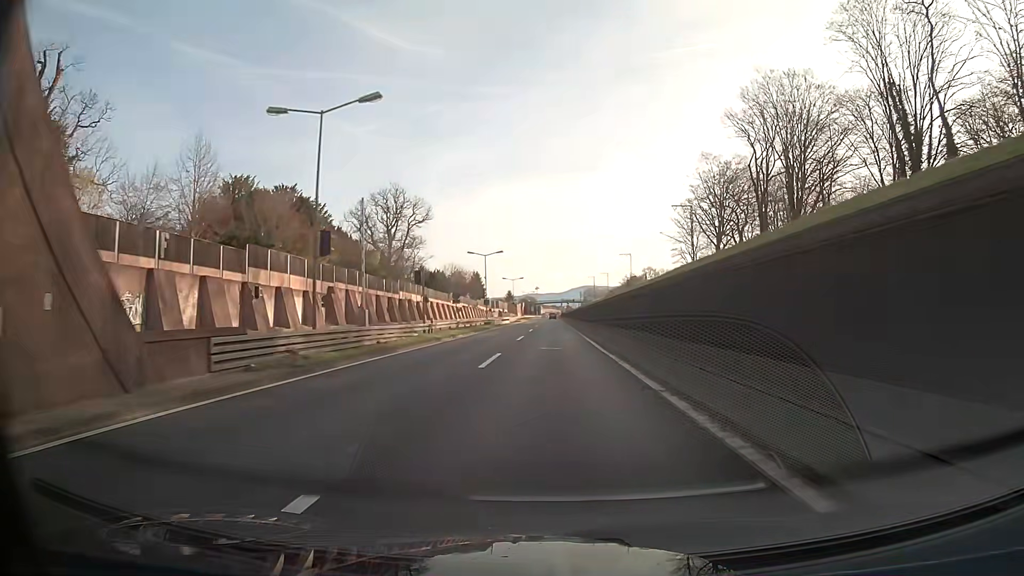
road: trunk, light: Day
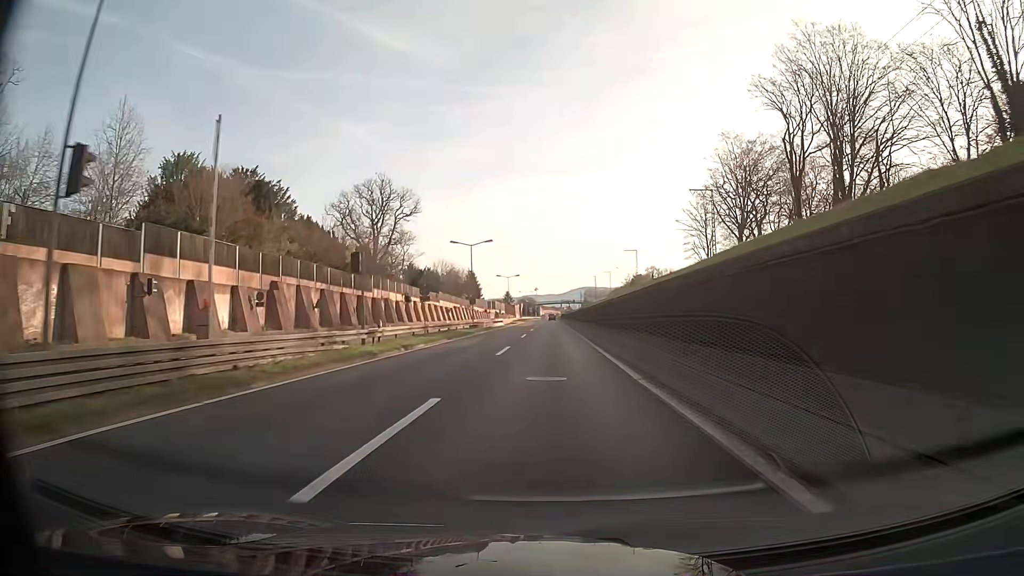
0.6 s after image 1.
(0.0, +12.1) m; 0°
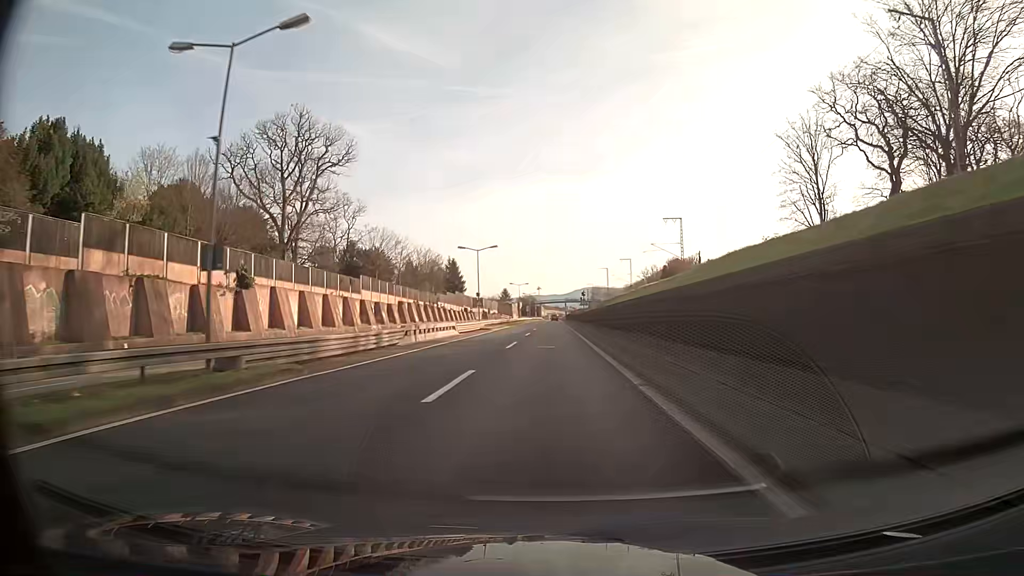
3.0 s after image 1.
(-0.1, +48.5) m; 0°
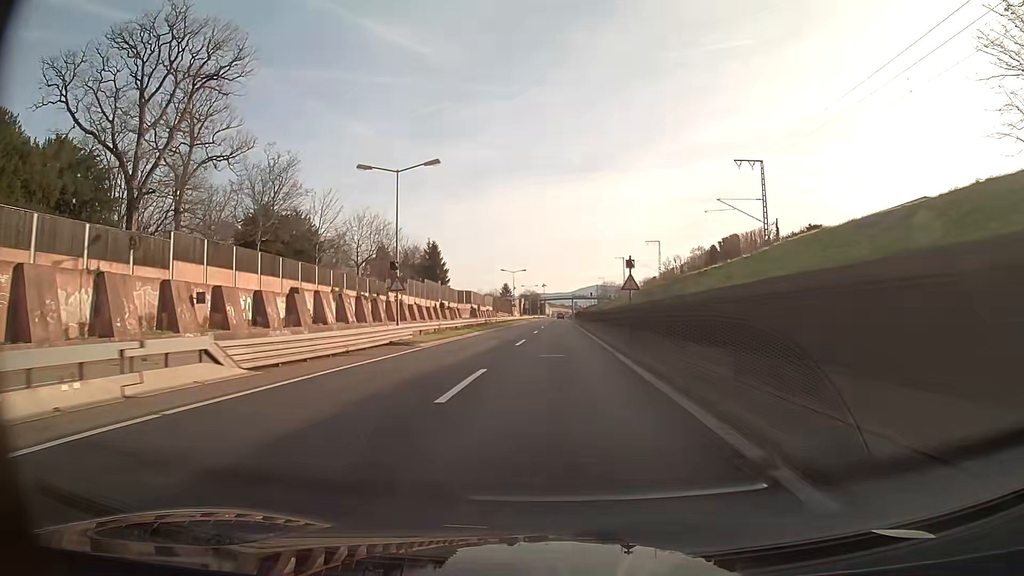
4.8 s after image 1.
(-0.1, +36.4) m; 0°
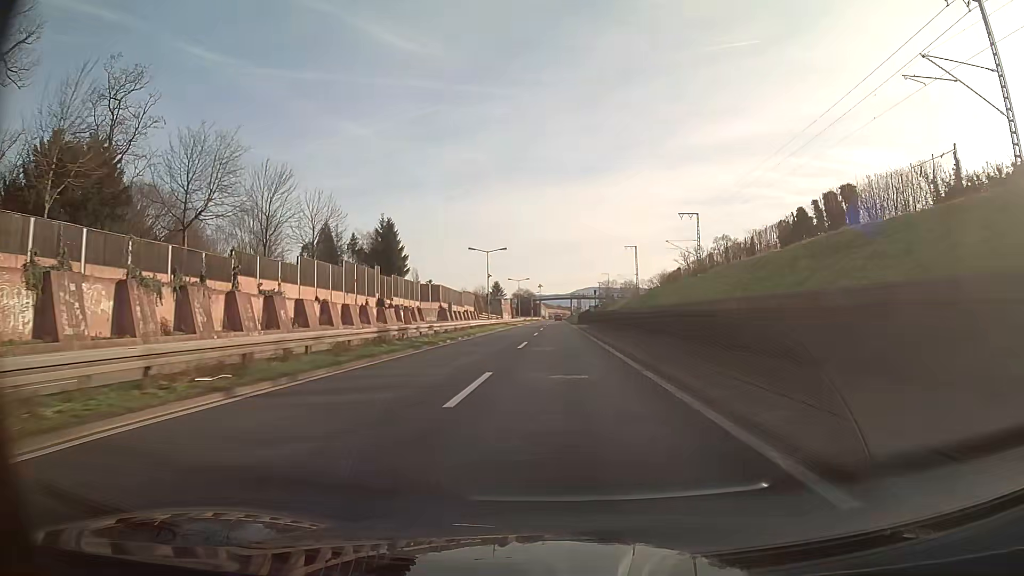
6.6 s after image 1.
(+0.1, +36.4) m; 0°
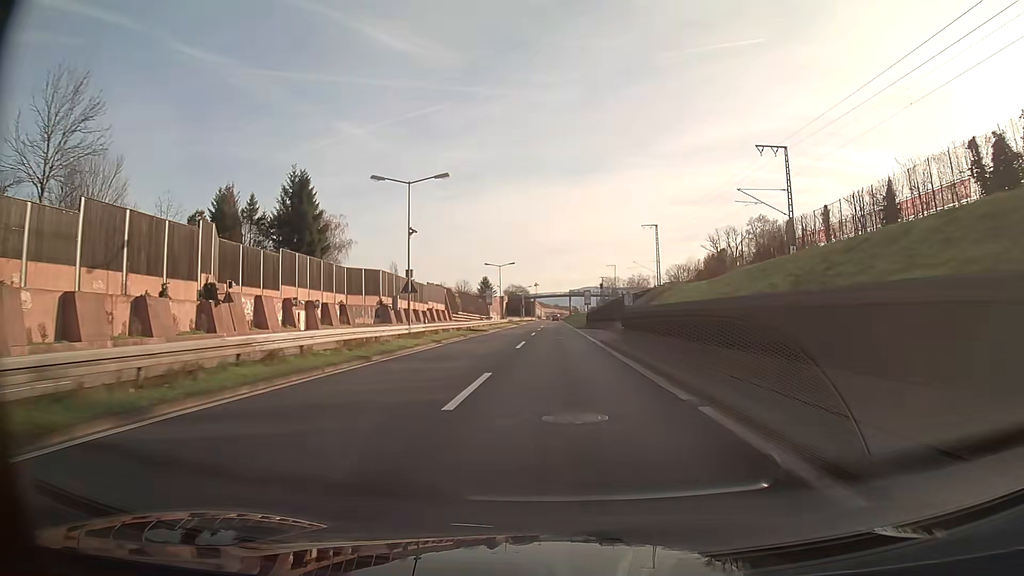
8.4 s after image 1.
(+0.1, +36.5) m; 0°
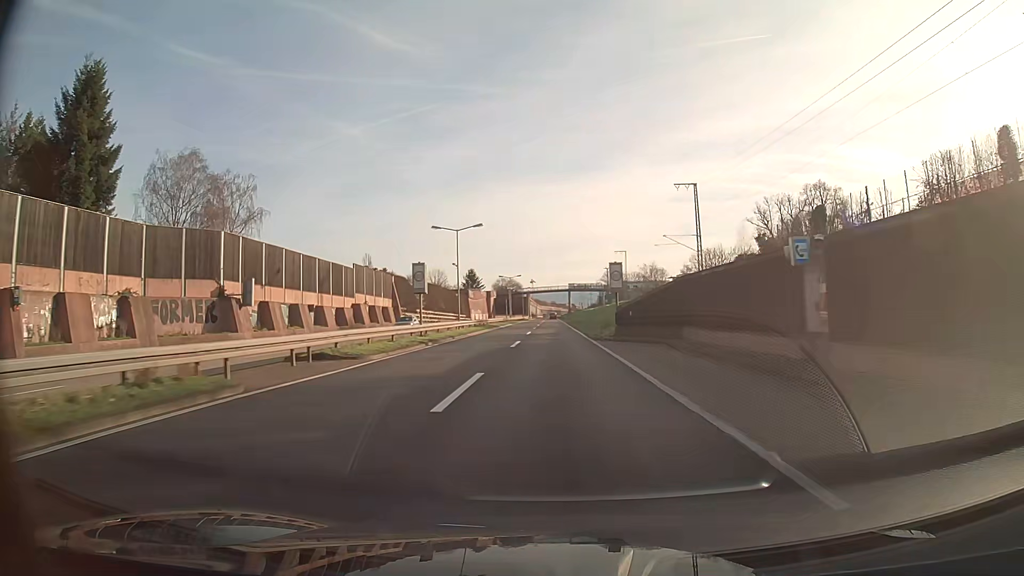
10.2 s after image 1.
(+0.1, +36.4) m; 0°
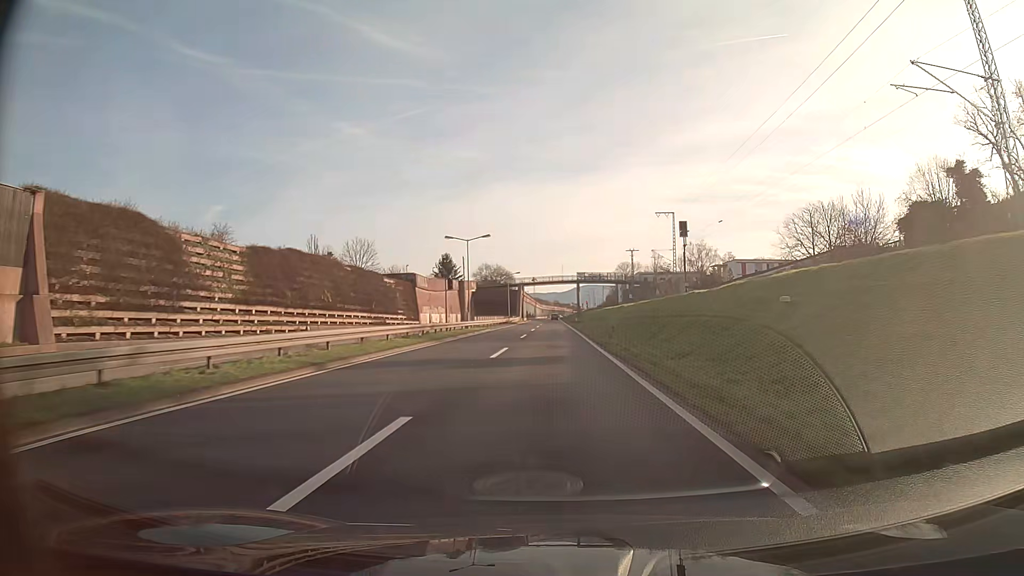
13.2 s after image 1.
(-0.1, +60.7) m; 0°
